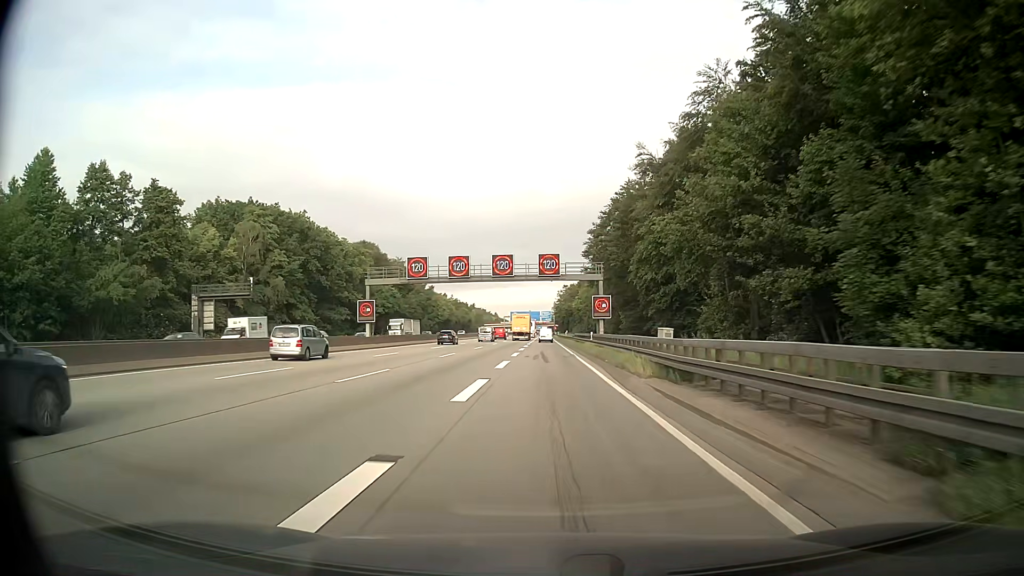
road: motorway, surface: asphalt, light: Day
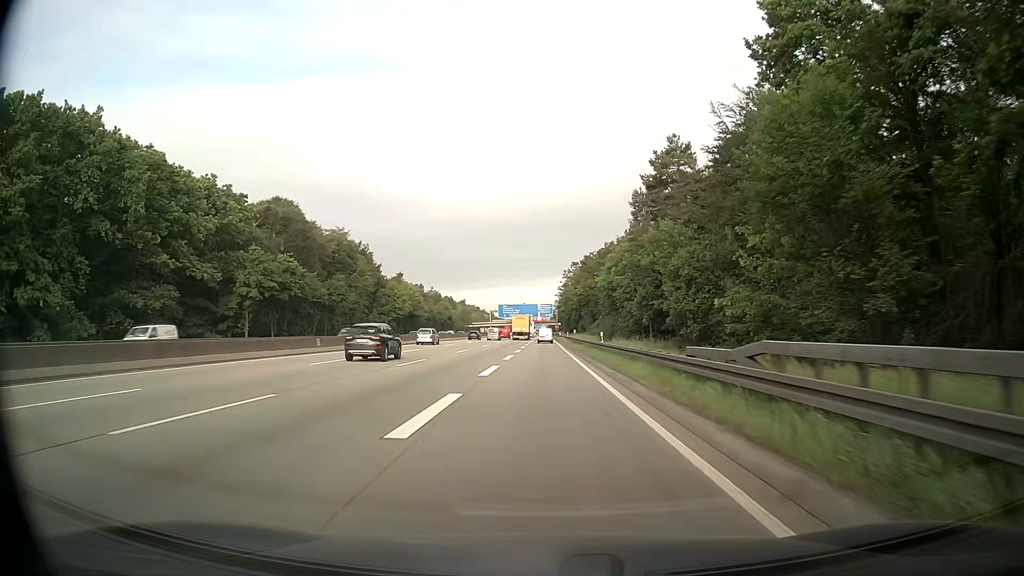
(+0.3, +64.4) m; 0°
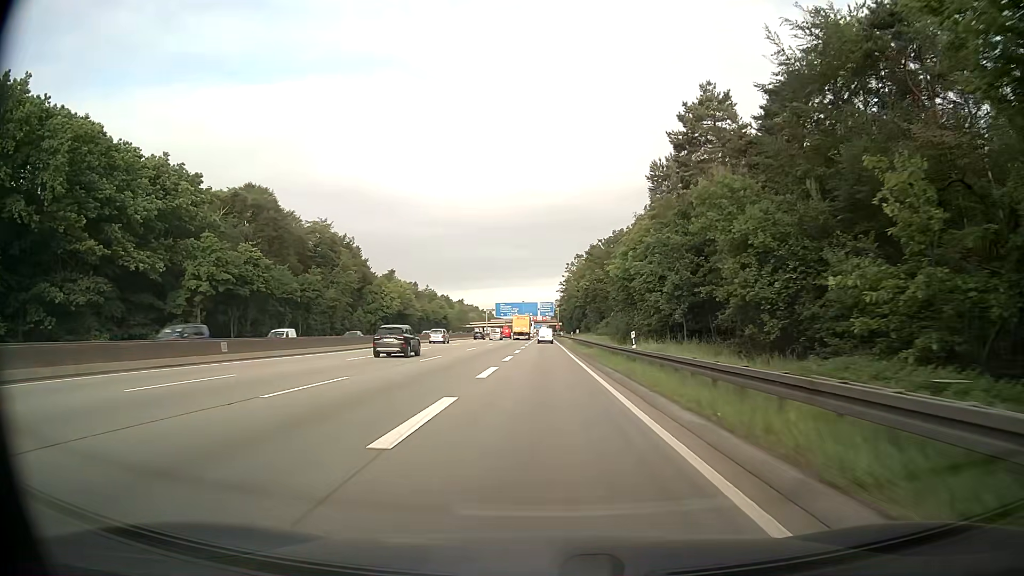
(-0.1, +12.9) m; 0°
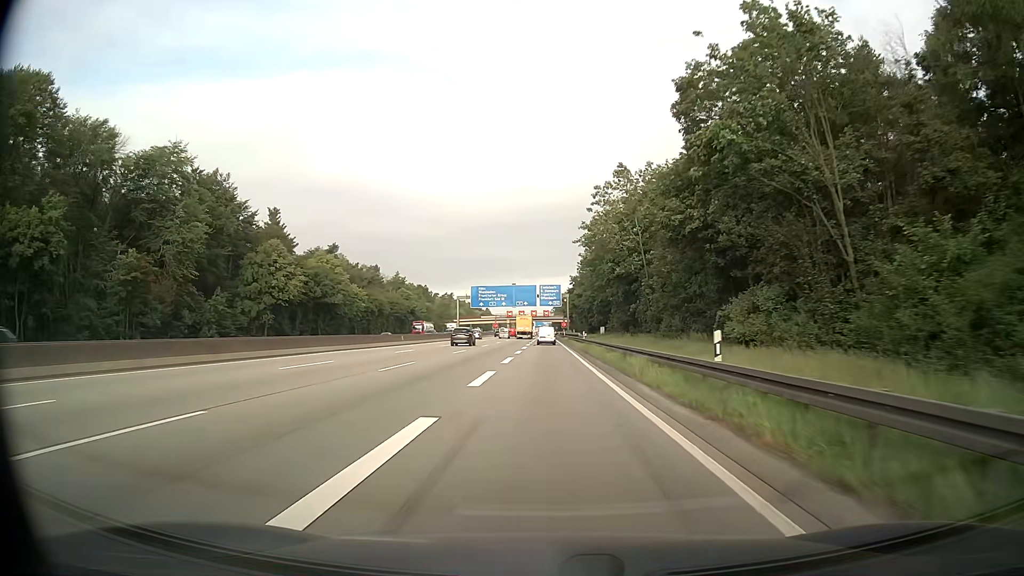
(-0.2, +63.2) m; 0°
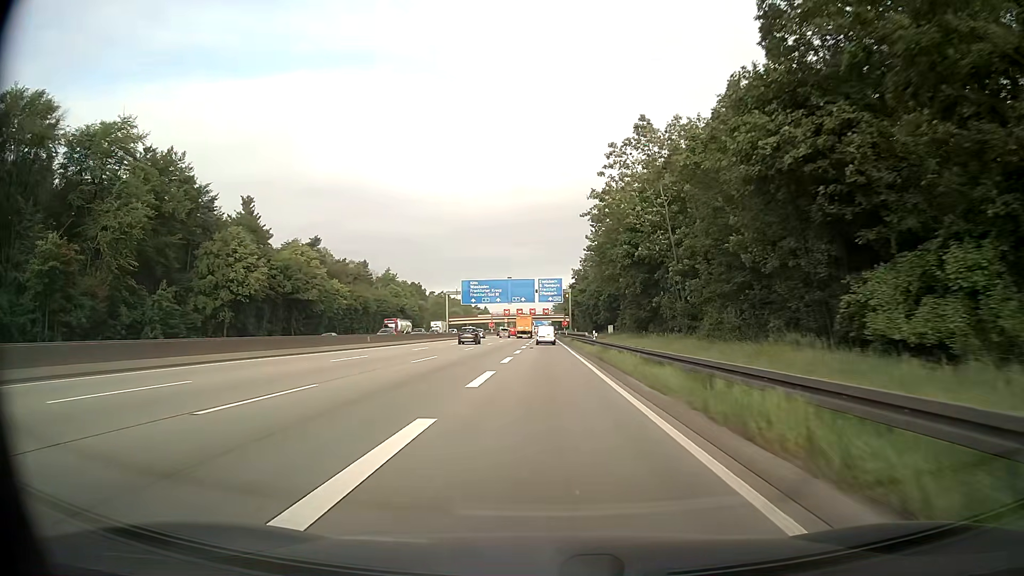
(0.0, +12.4) m; 0°
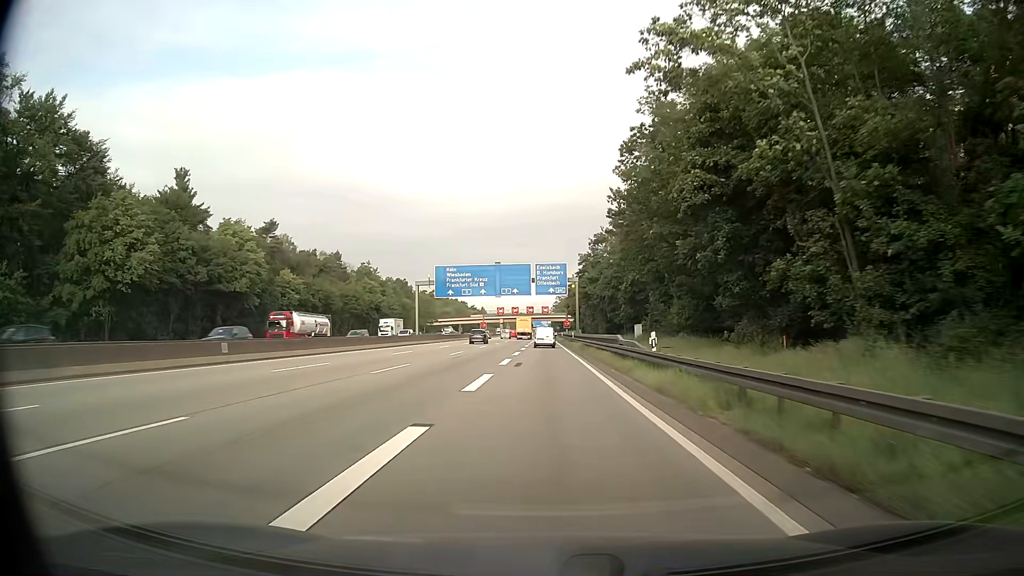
(0.0, +24.5) m; 0°
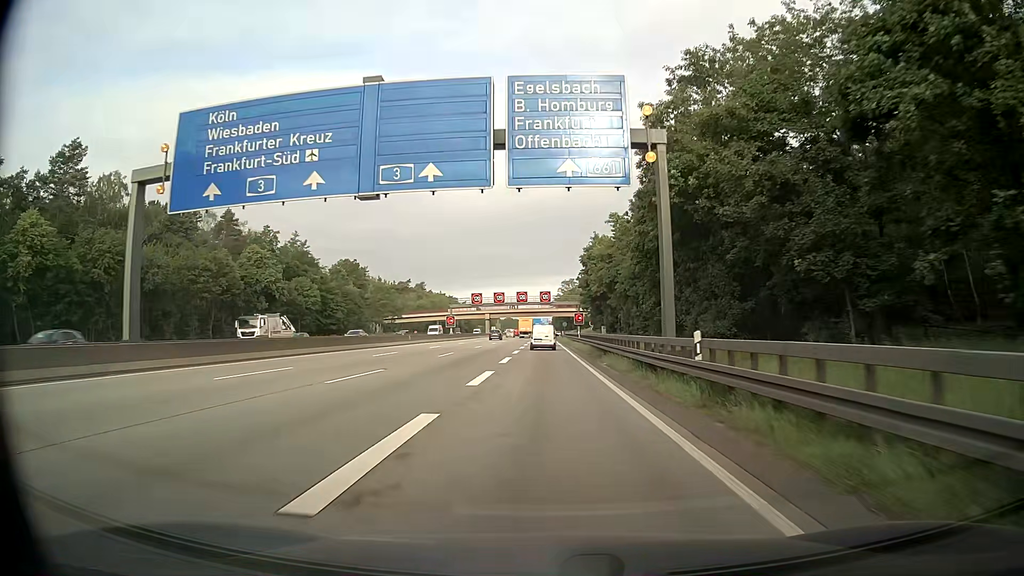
(0.0, +58.5) m; 0°
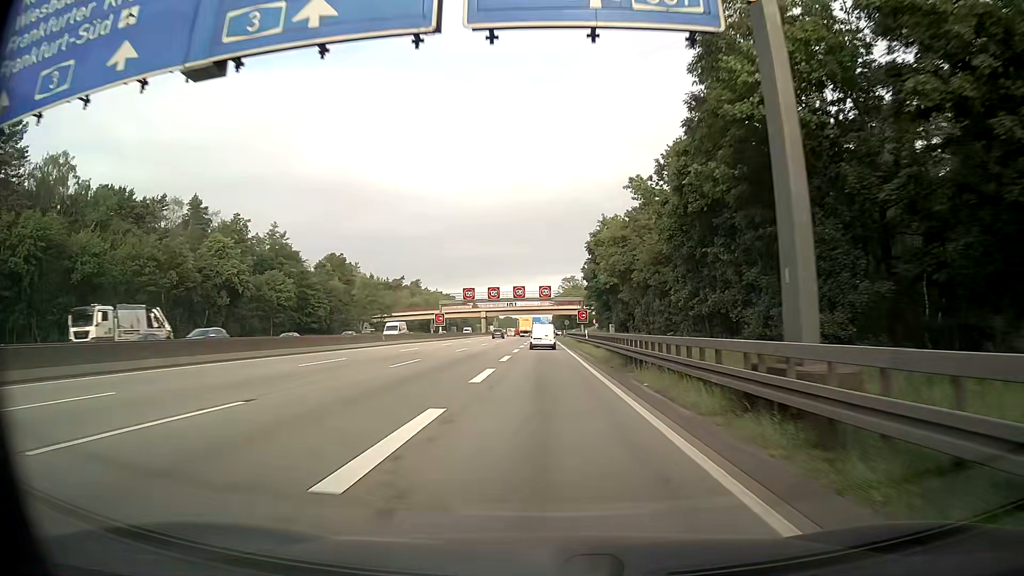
(0.0, +11.2) m; 0°
(0, +10) (0, +20) (0, +30) (0, +40) (0, +50) (0, +60) (0, +70) (0, +80) (0, +90) (0, +100) m
